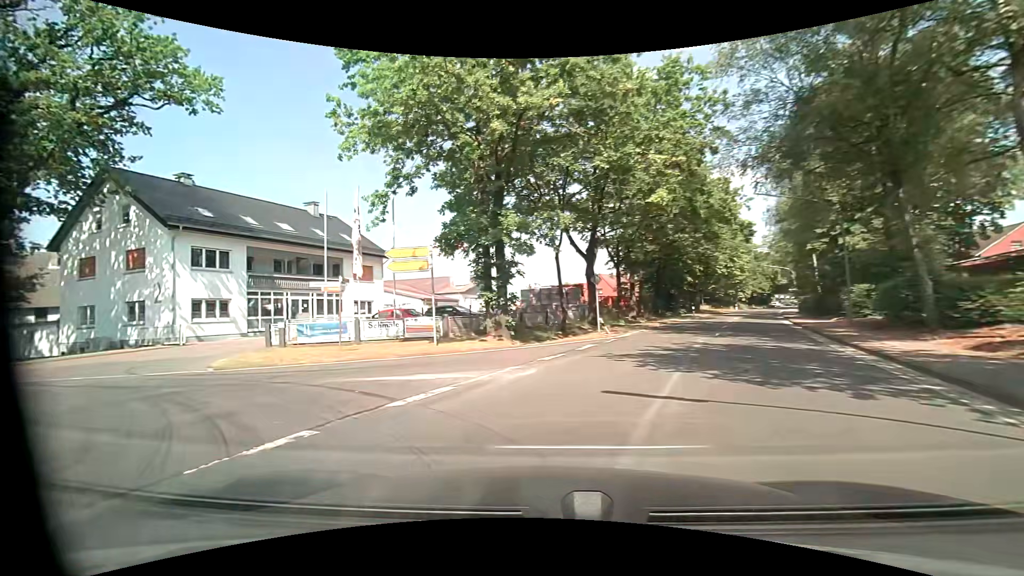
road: secondary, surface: asphalt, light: Day
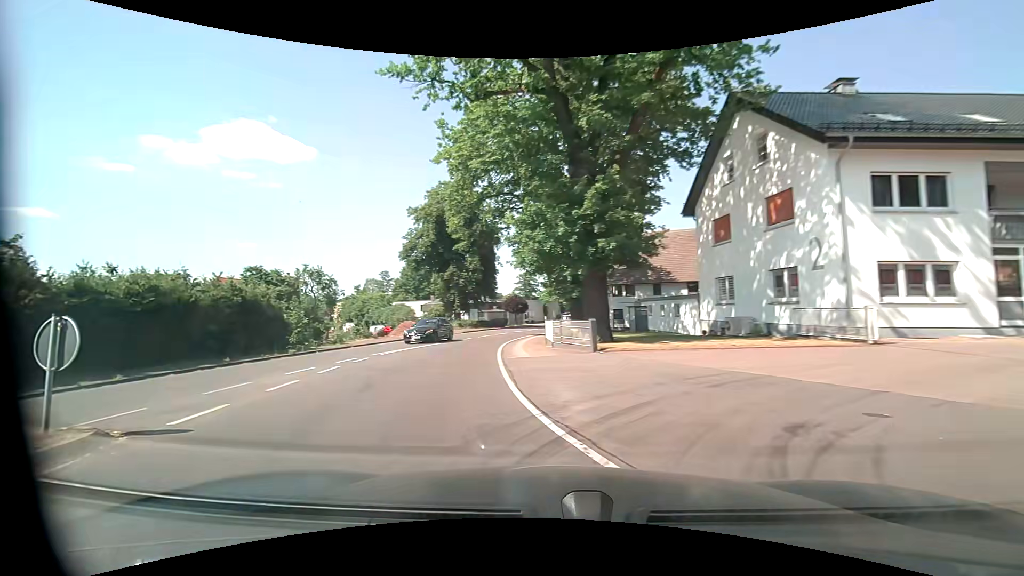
(-8.2, +12.1) m; -66°
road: tertiary
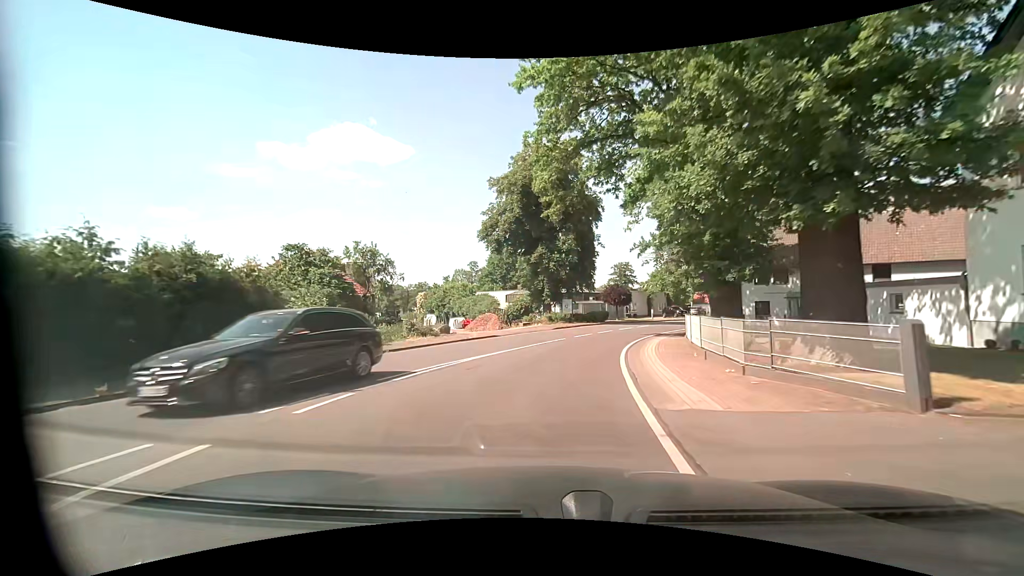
(-1.4, +9.9) m; -11°
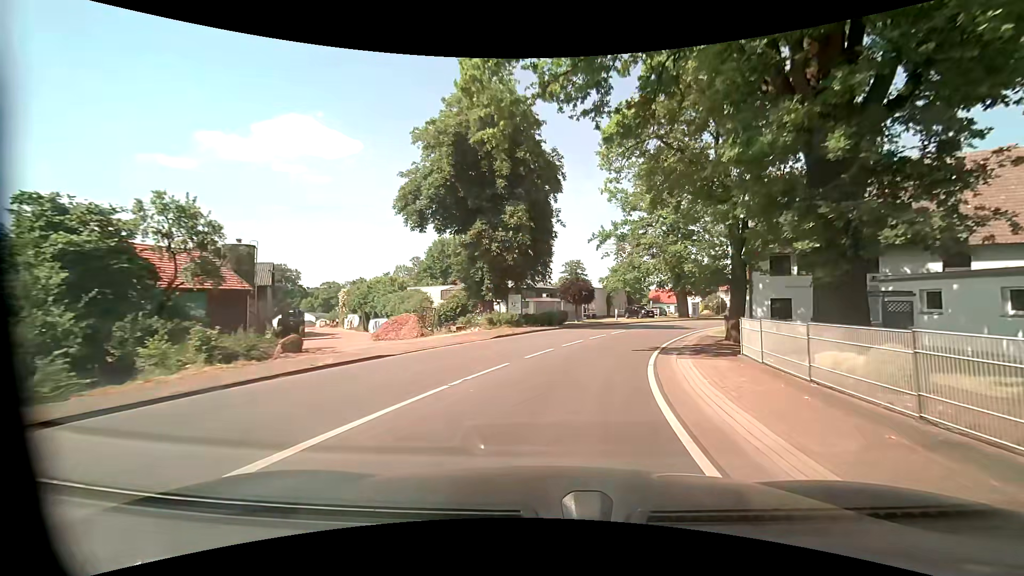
(+0.4, +12.0) m; +6°
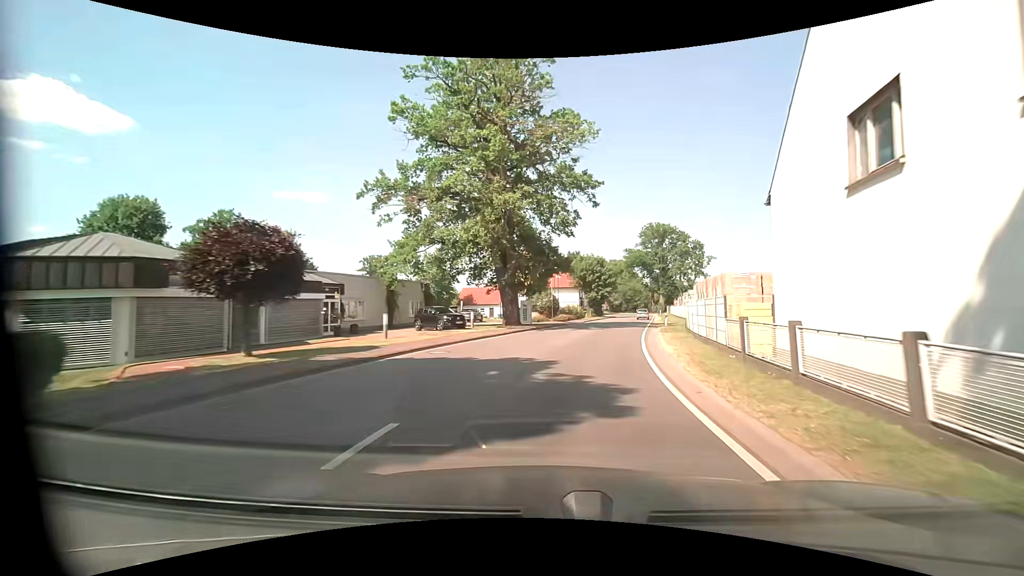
(+5.4, +28.8) m; +21°
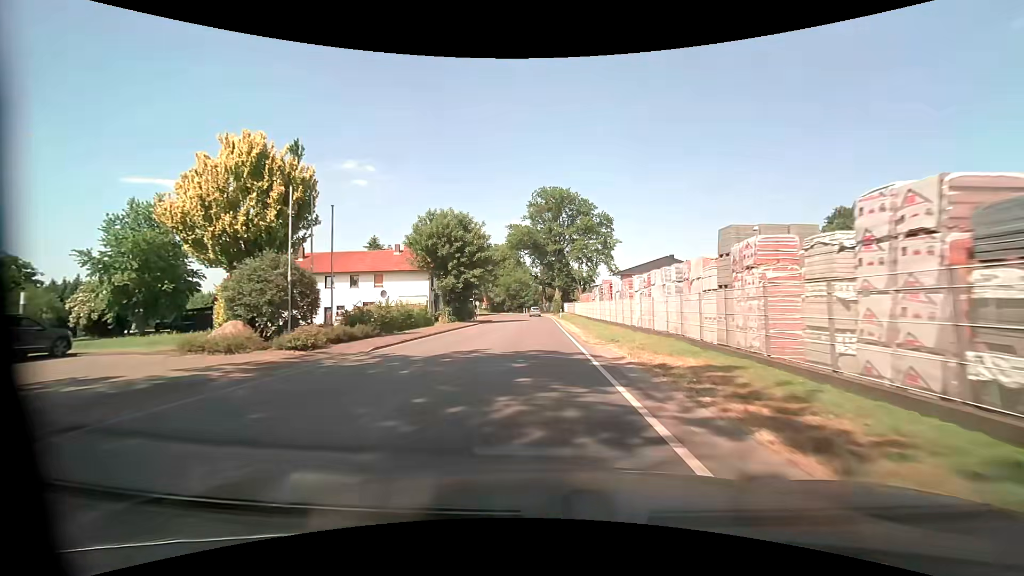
(+5.8, +39.2) m; +13°
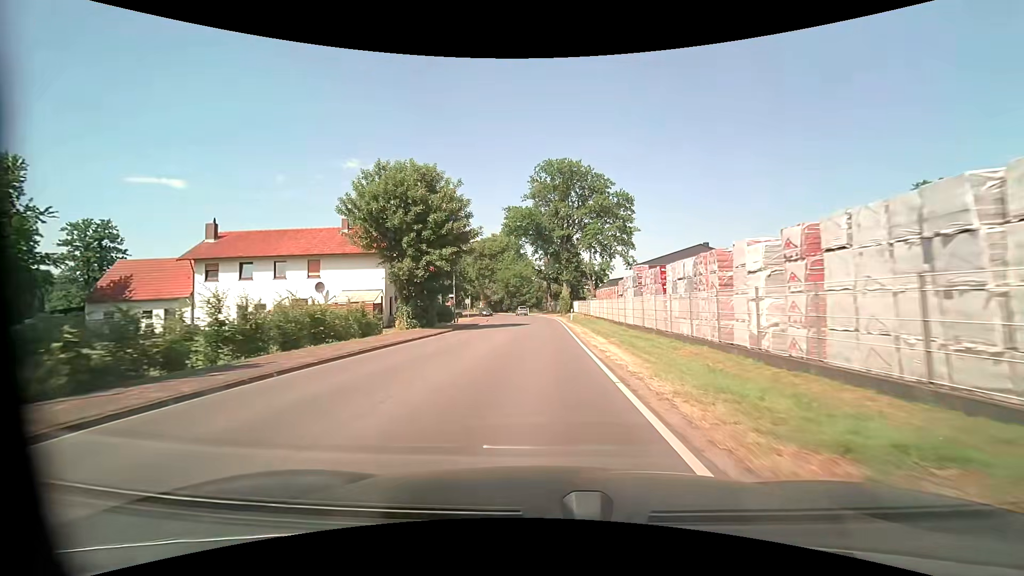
(-0.1, +16.1) m; -1°
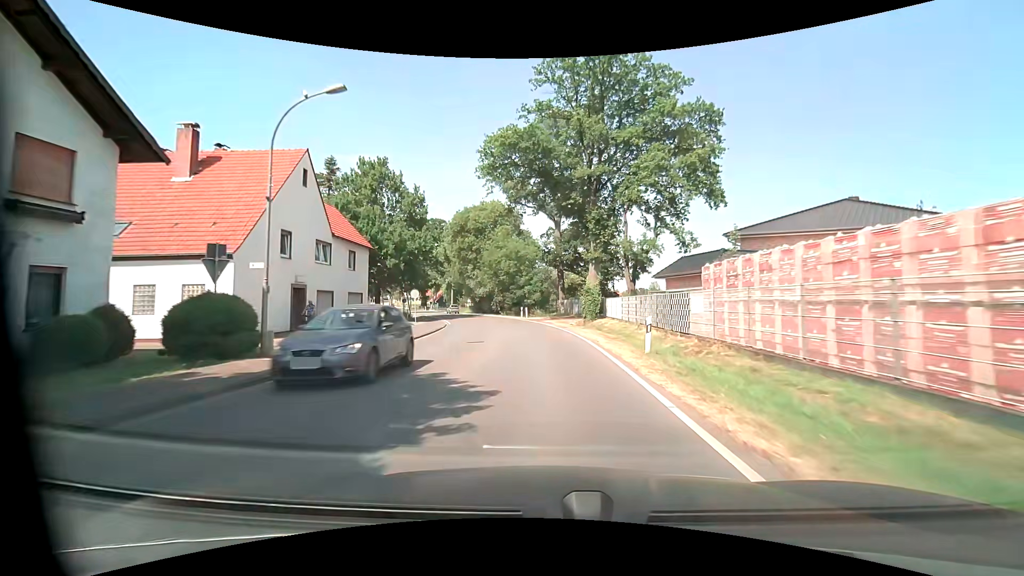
(-0.3, +32.4) m; -1°
(0, +10) (0, +20) (-1, +30) (-3, +40) (-5, +50) (-7, +59) (-11, +69) (-14, +78) (-18, +87) (-22, +96) m
